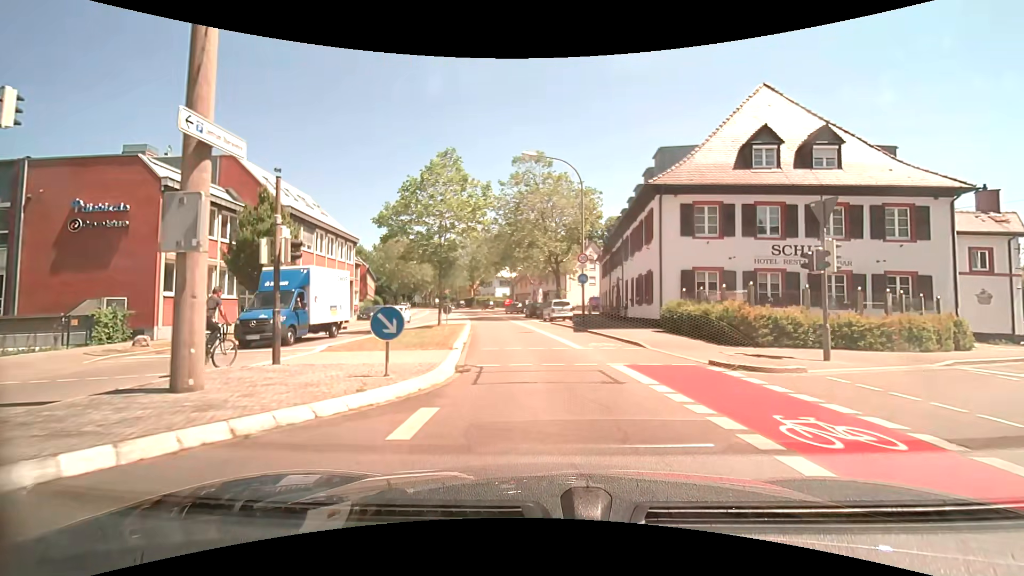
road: secondary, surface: asphalt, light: Day
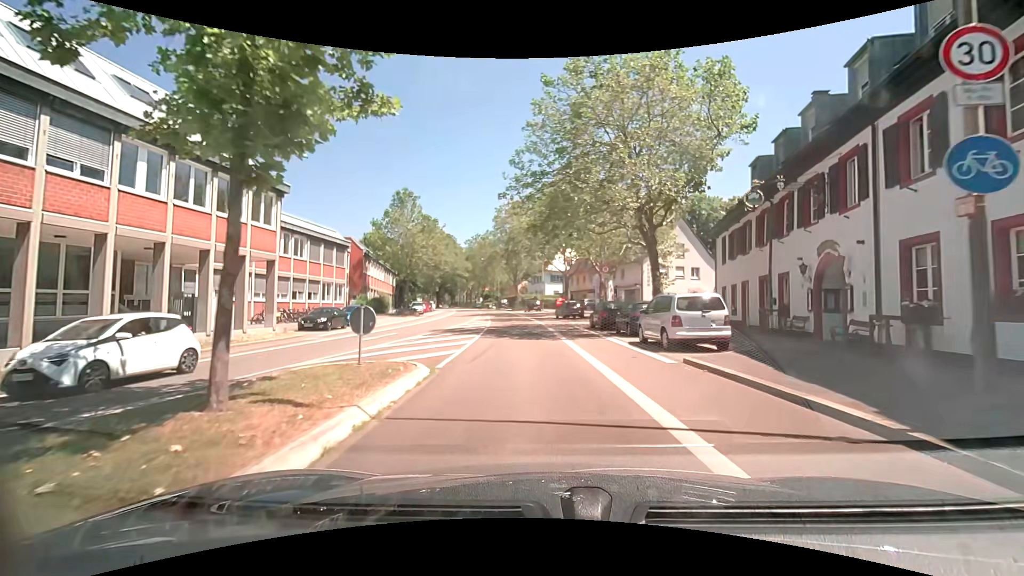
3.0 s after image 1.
(-1.1, +22.4) m; -6°
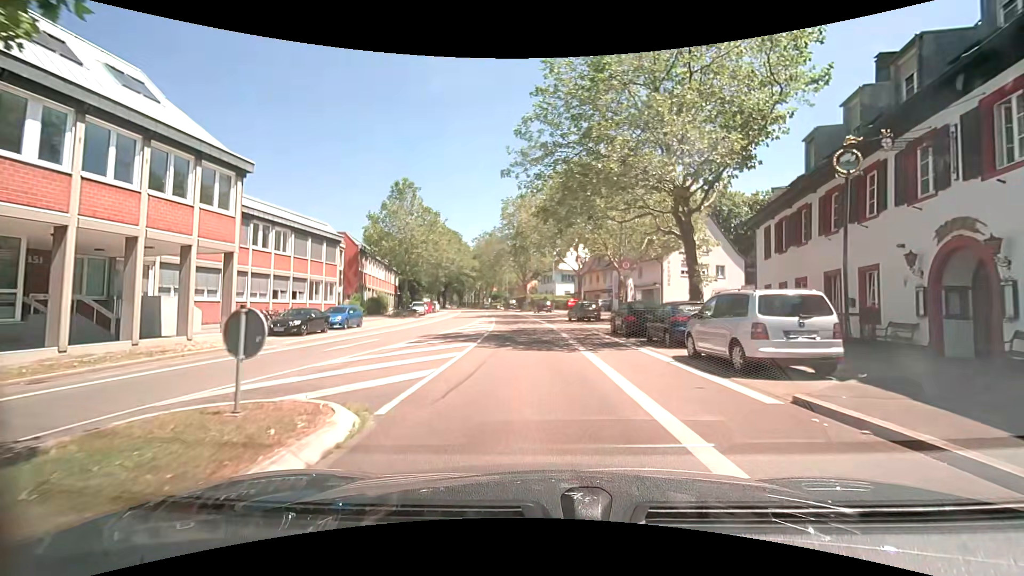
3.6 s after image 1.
(0.0, +4.5) m; -1°
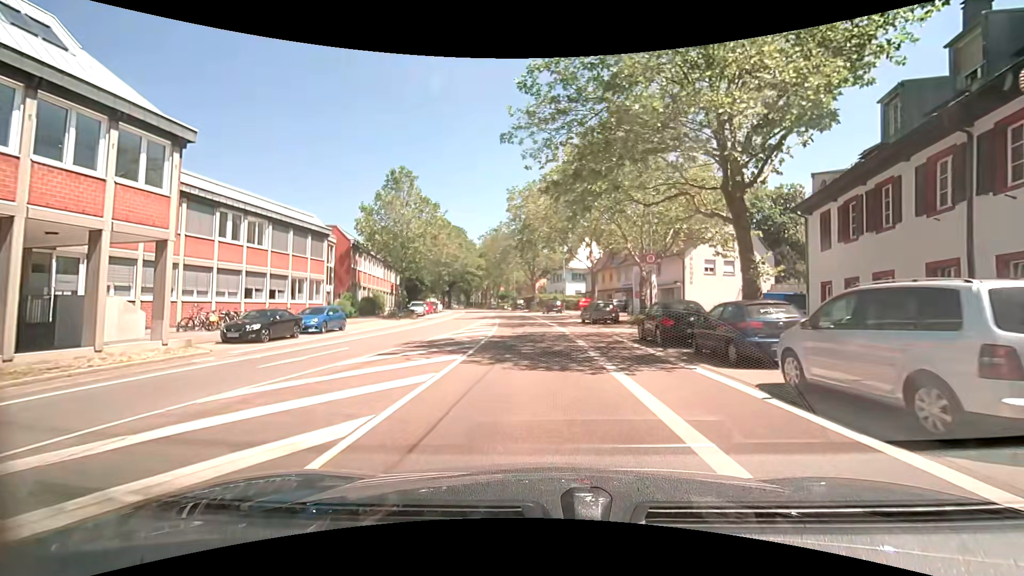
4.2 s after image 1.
(-0.1, +4.5) m; -1°
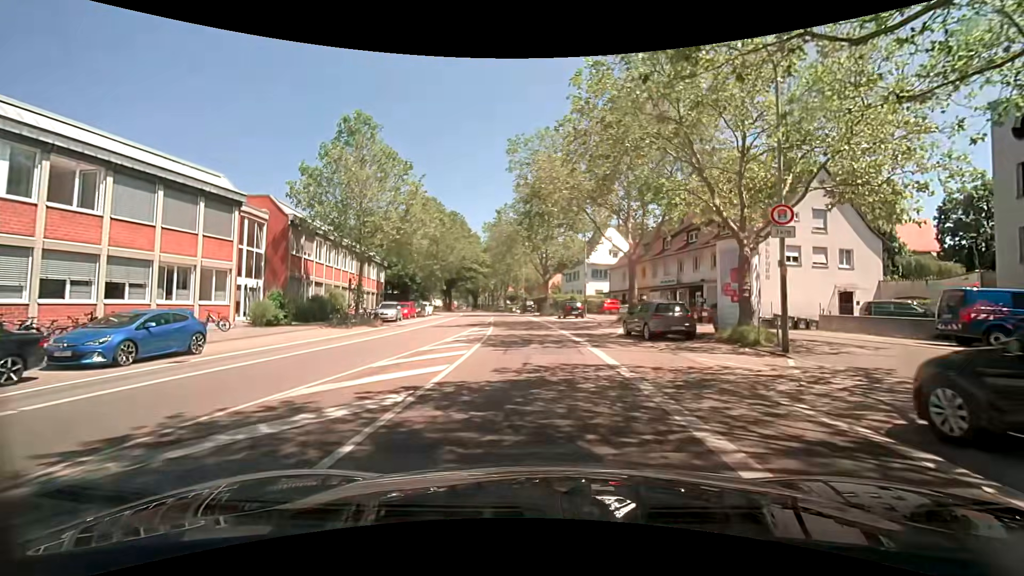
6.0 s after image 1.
(-0.3, +13.5) m; 0°
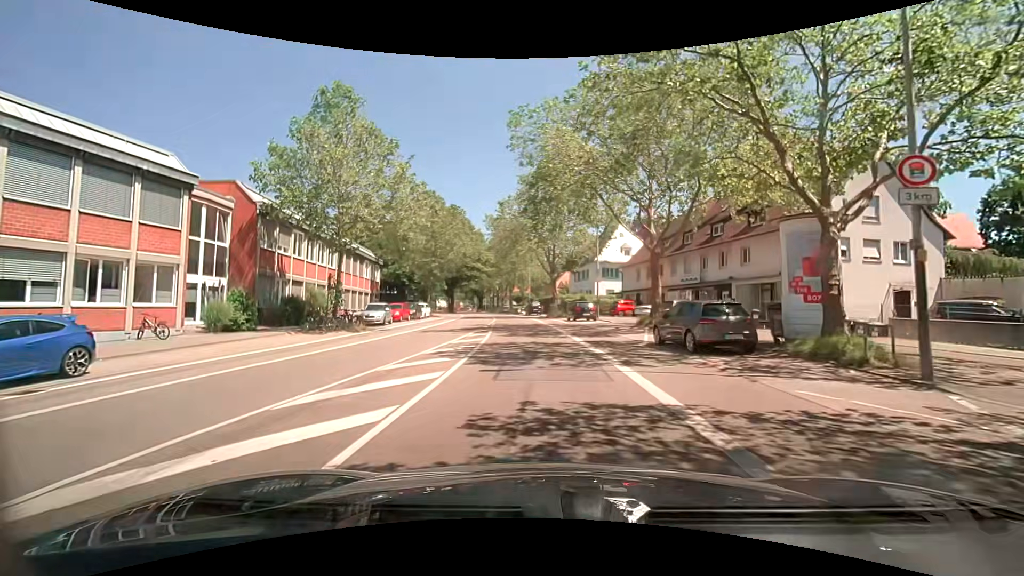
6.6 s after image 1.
(-0.1, +4.5) m; -2°
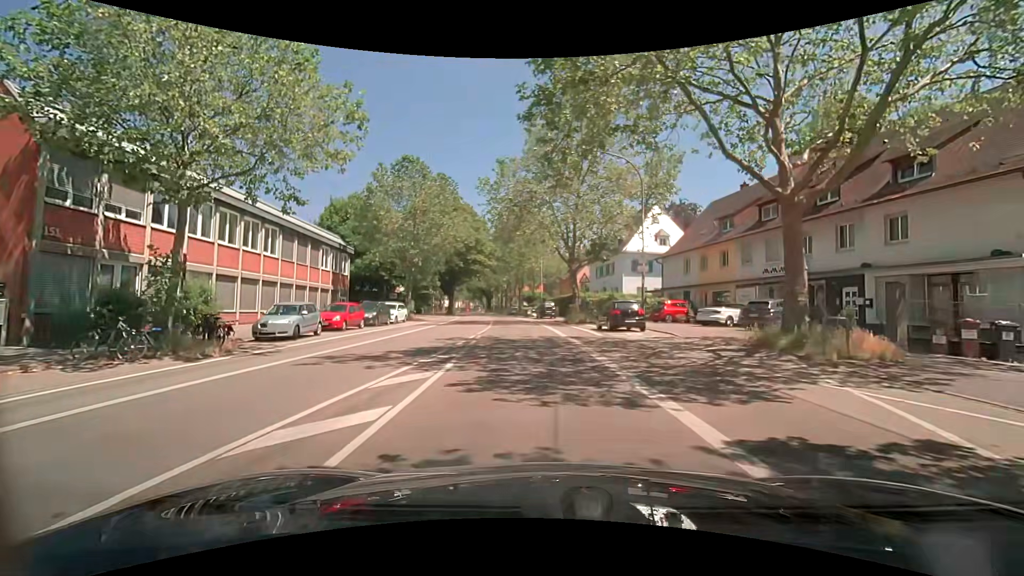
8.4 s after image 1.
(-0.2, +13.4) m; -1°
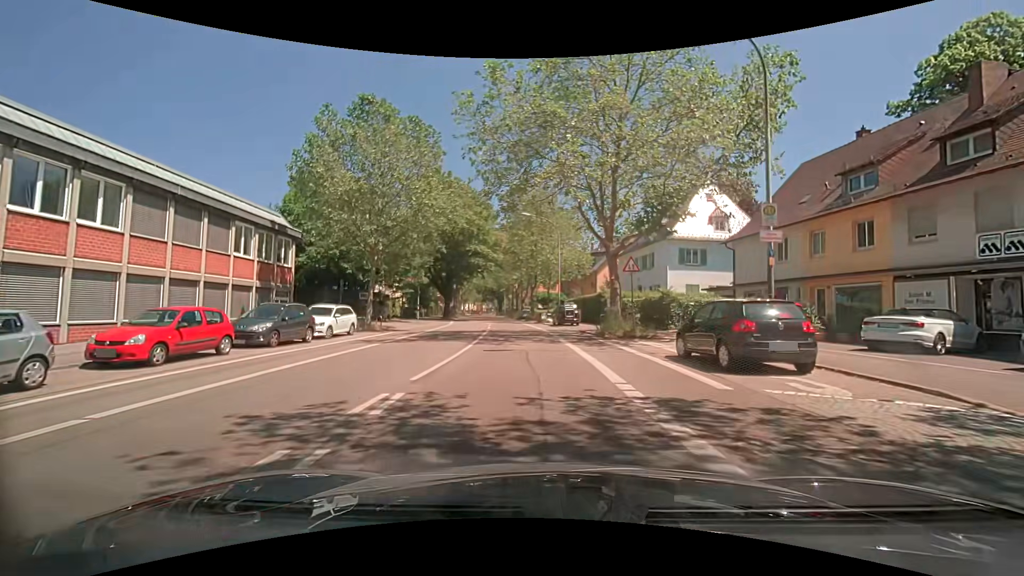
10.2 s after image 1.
(-0.2, +13.3) m; -2°
(0, +10) (0, +20) (-1, +30) (-2, +40) (-3, +50) (-5, +60) (-6, +70) (-8, +80) (-9, +89) (-11, +99) m
